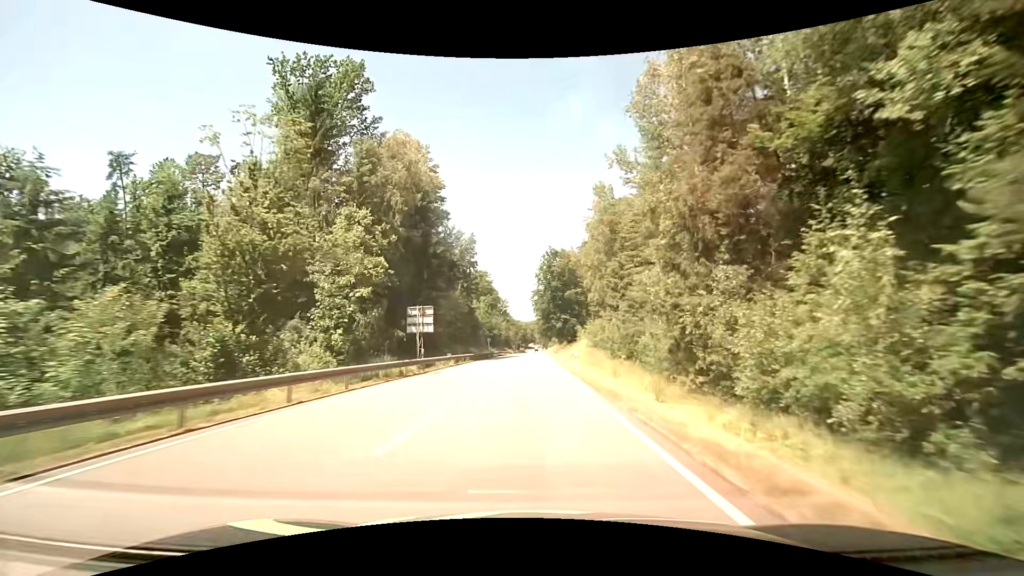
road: primary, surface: asphalt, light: Day
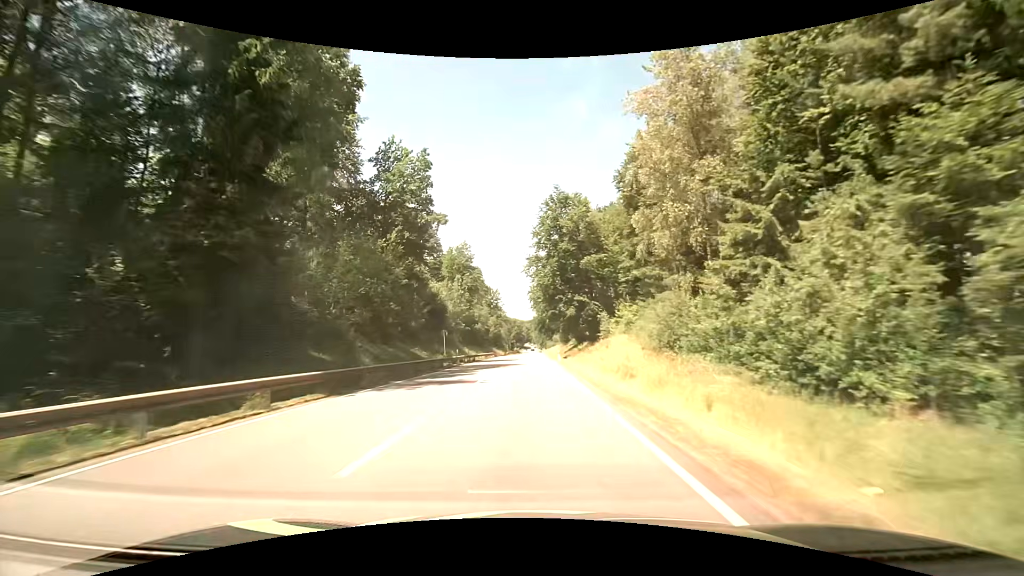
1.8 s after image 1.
(+0.3, +36.9) m; +1°
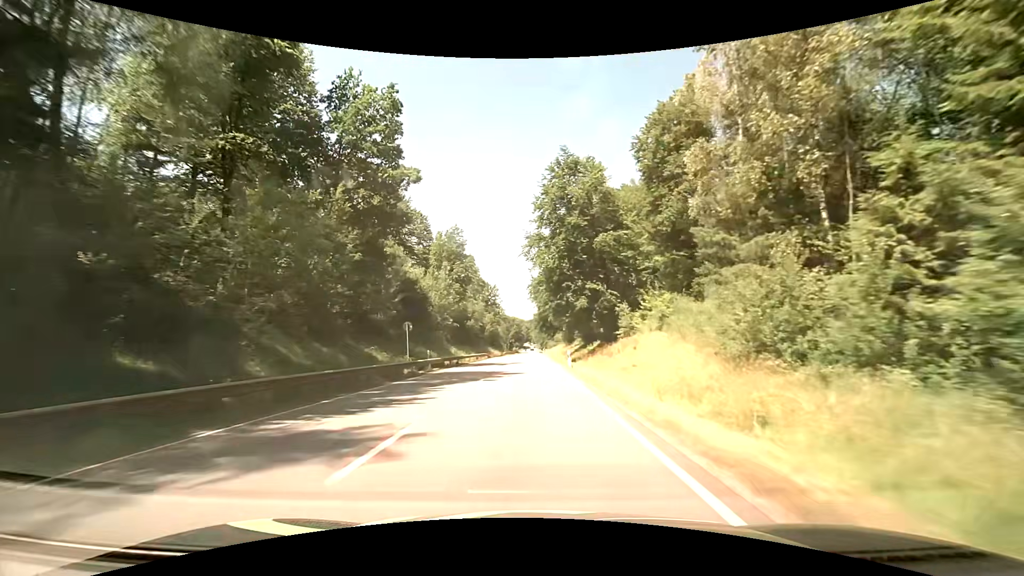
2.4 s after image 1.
(0.0, +12.4) m; 0°
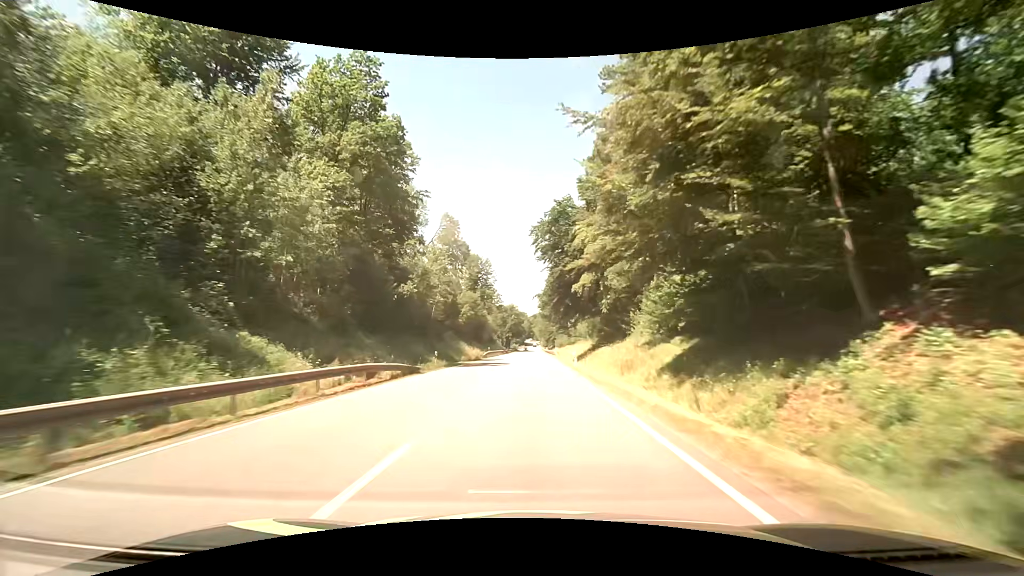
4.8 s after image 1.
(-0.2, +50.0) m; 0°
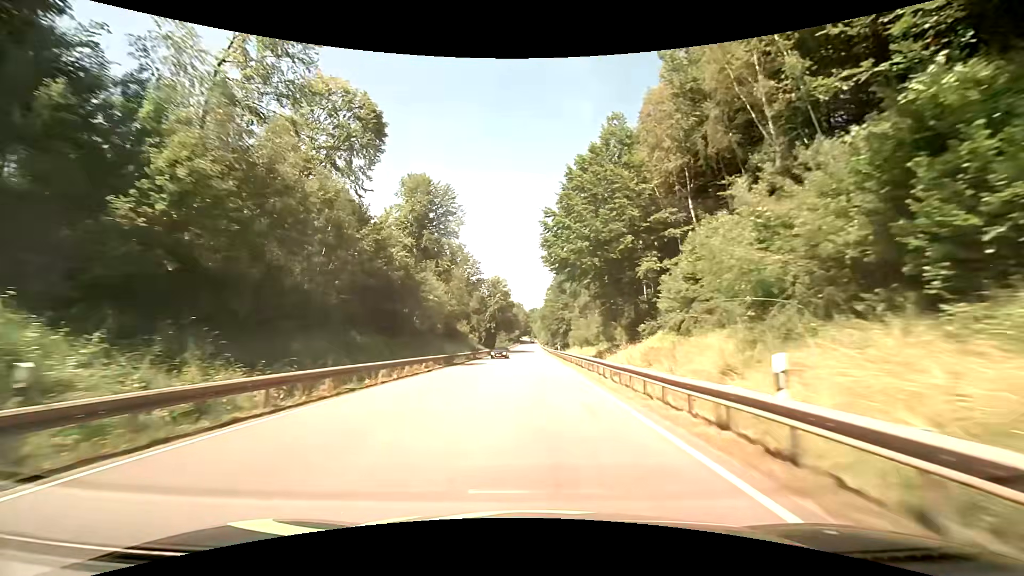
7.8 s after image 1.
(+0.1, +63.7) m; 0°
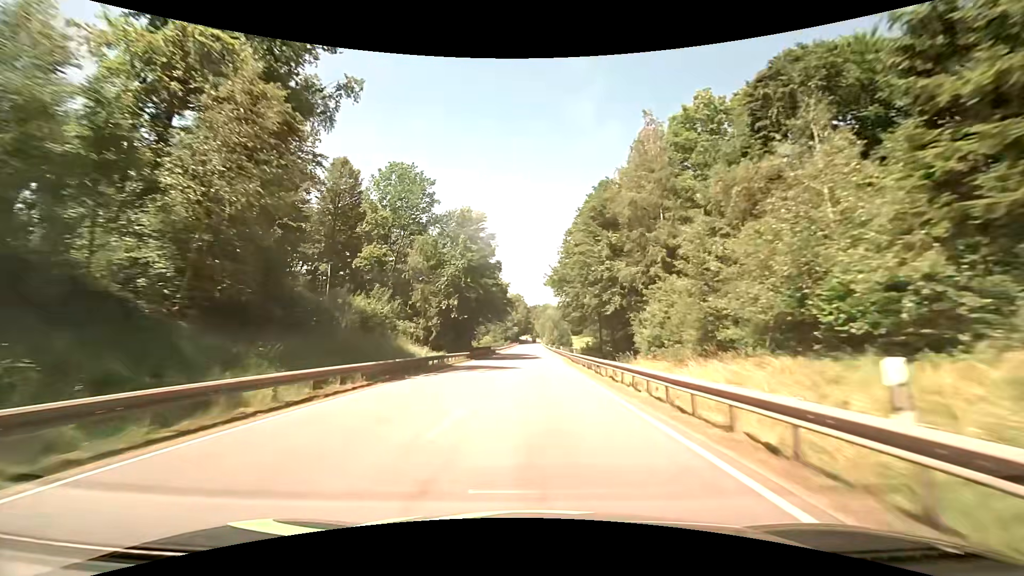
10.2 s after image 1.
(-0.2, +52.1) m; 0°
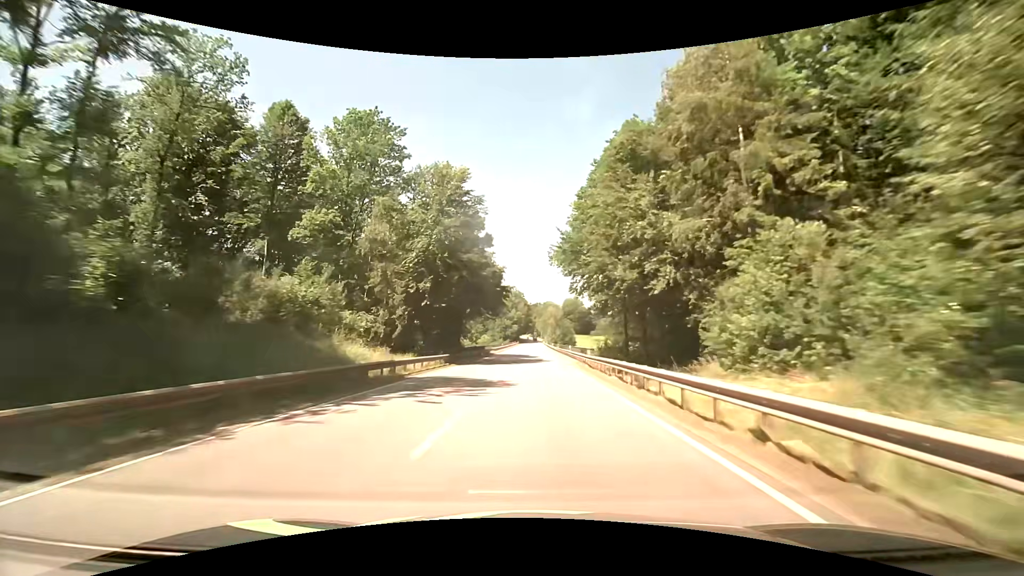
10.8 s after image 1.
(0.0, +13.2) m; 0°
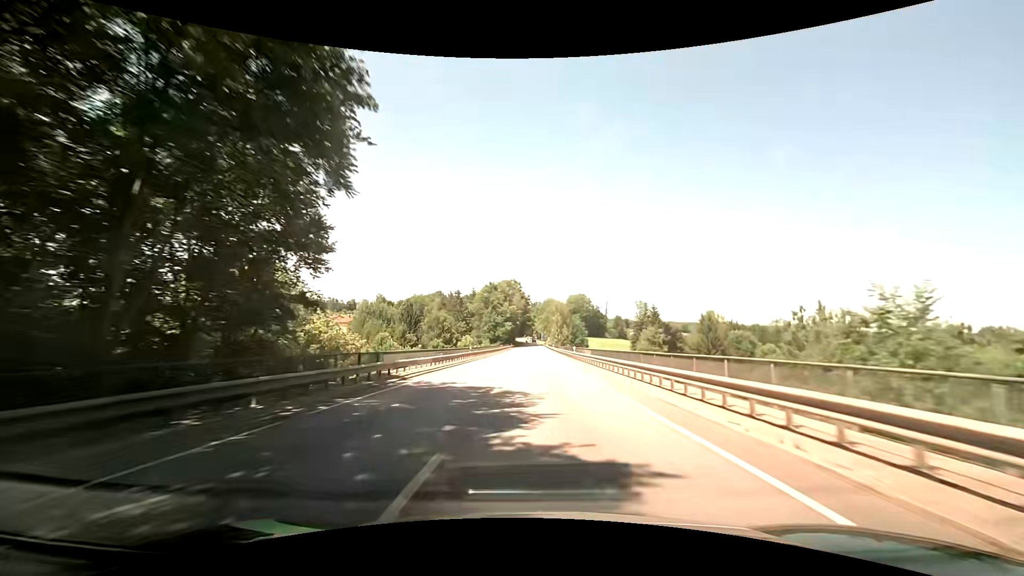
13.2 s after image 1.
(0.0, +51.7) m; 0°
(0, +10) (0, +20) (0, +30) (0, +40) (0, +50) (0, +60) (+1, +70) (+1, +80) (+1, +90) (+1, +100) m
